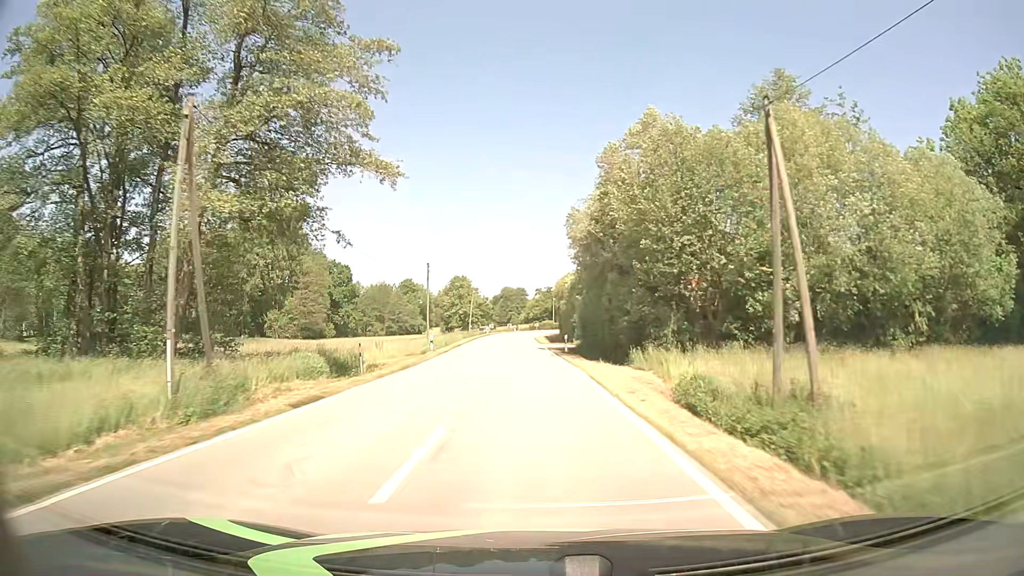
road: tertiary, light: Day
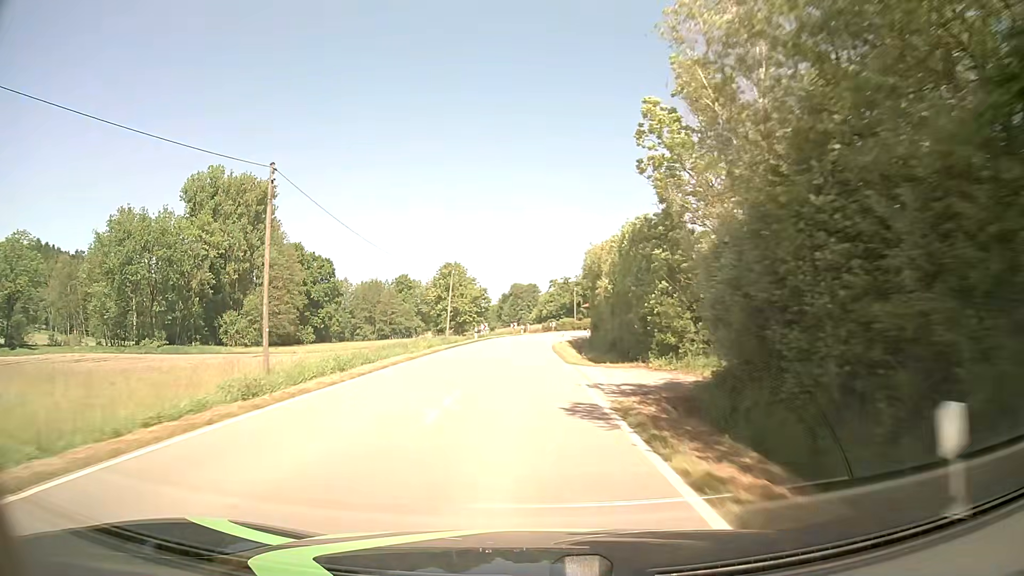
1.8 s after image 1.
(-0.2, +32.4) m; -1°
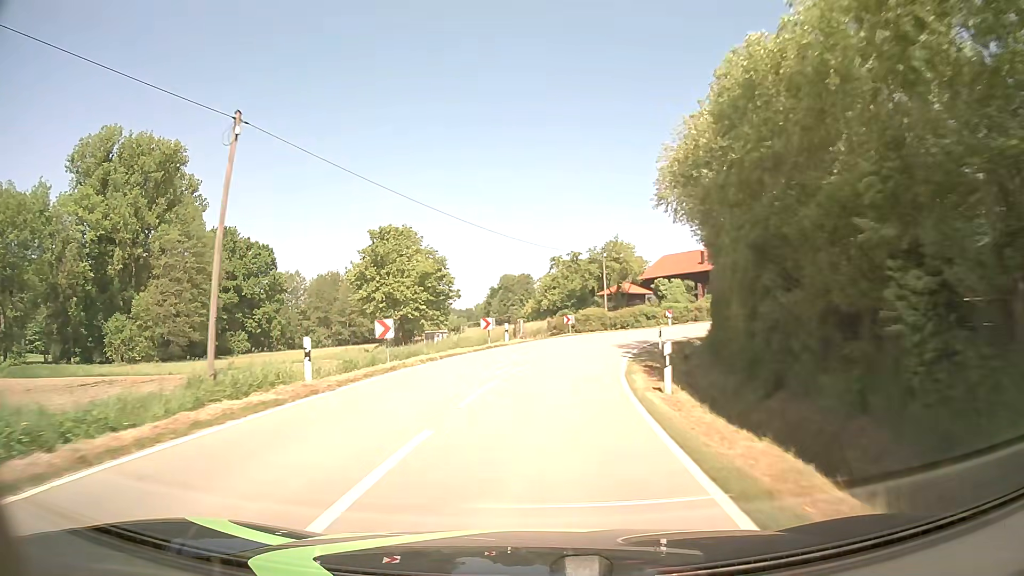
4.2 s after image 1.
(-0.3, +40.6) m; +1°
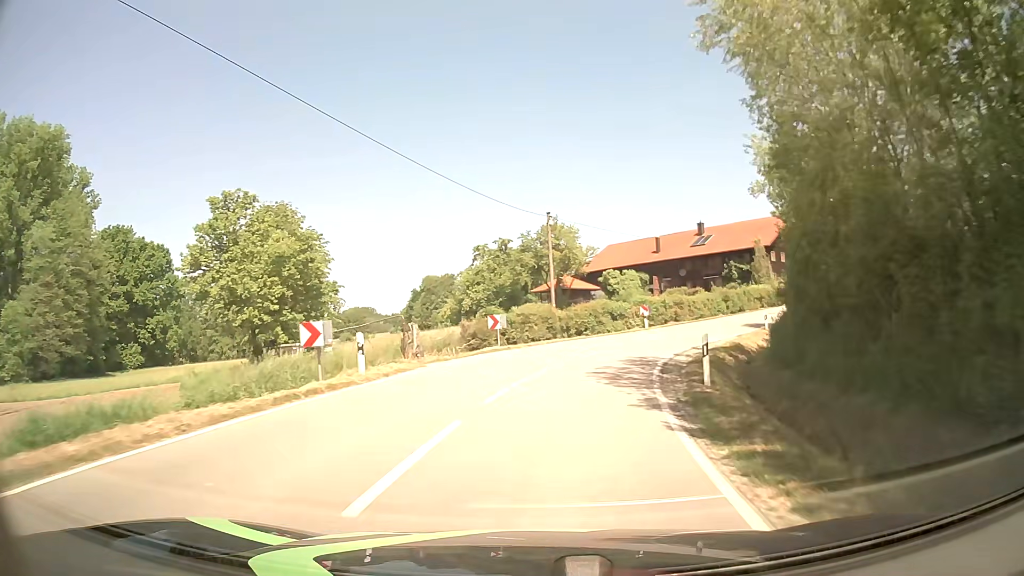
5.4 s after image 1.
(+0.8, +17.3) m; +6°
